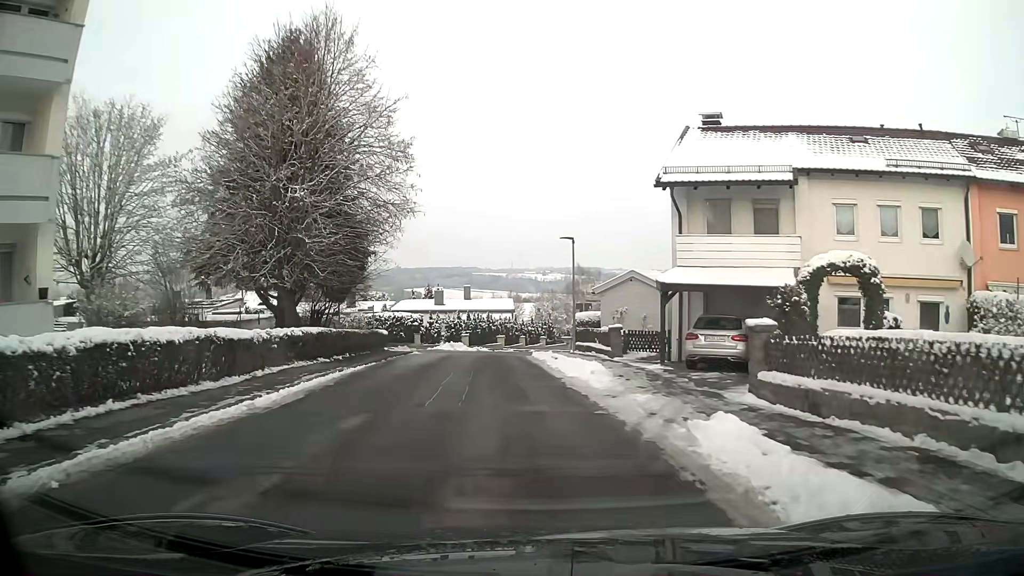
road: residential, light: Day
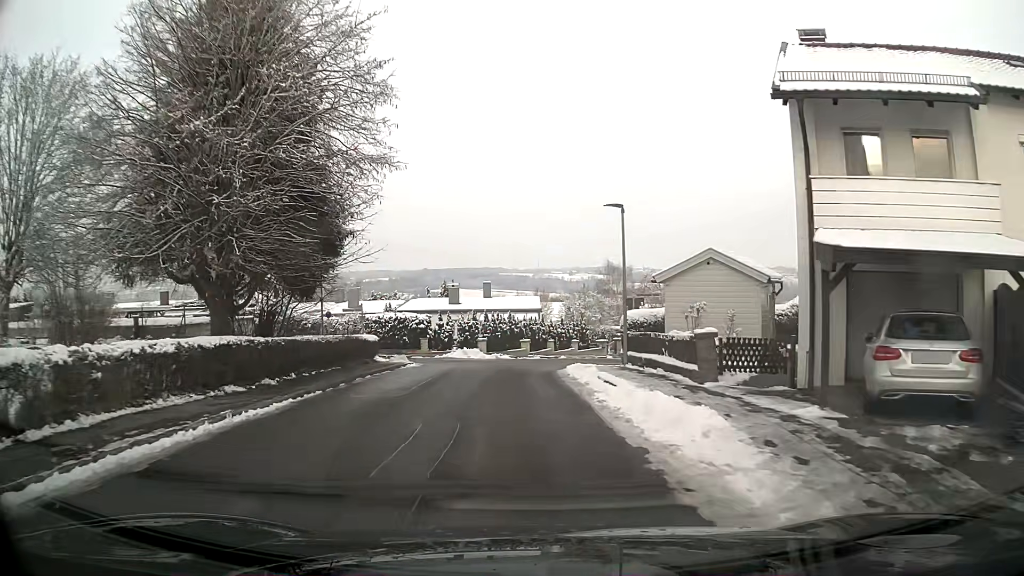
(-0.2, +8.4) m; -3°
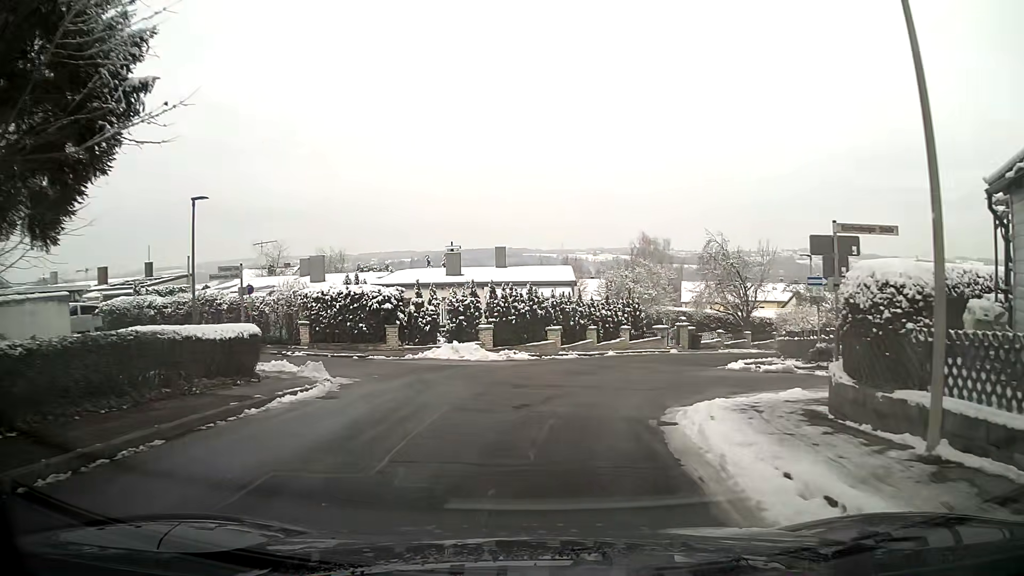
(-0.2, +15.3) m; -1°
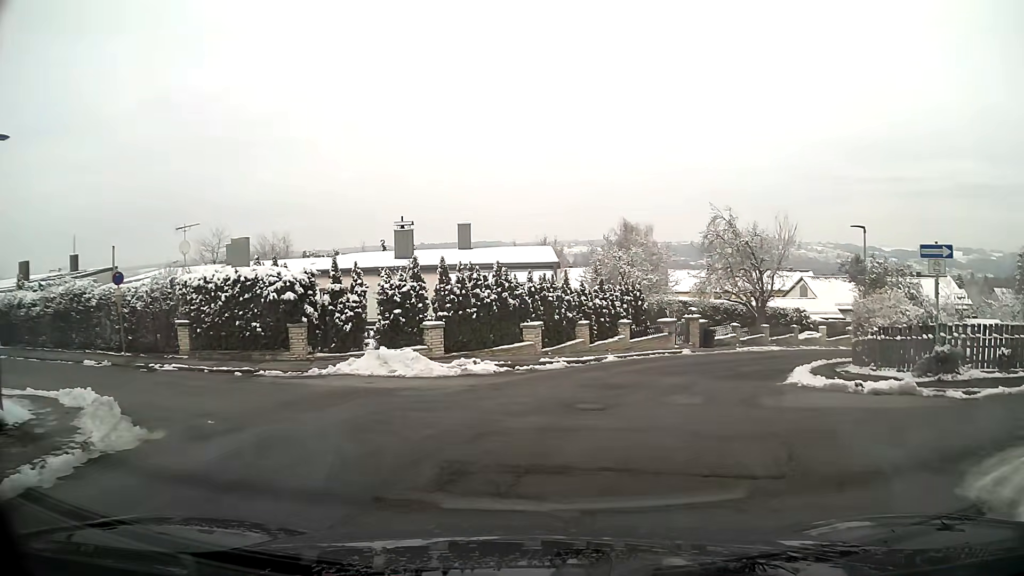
(+0.1, +7.9) m; +4°
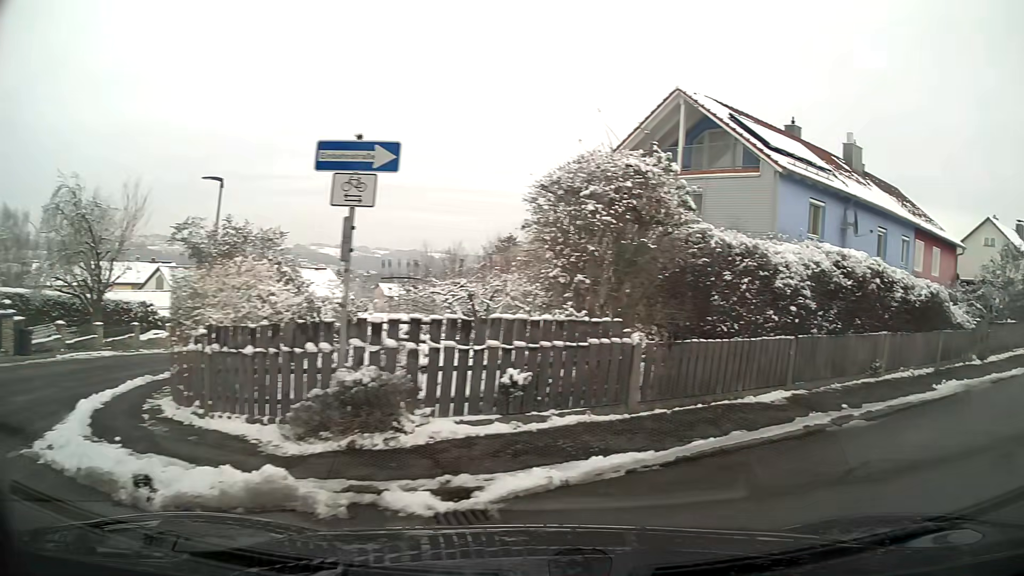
(+3.3, +7.6) m; +57°
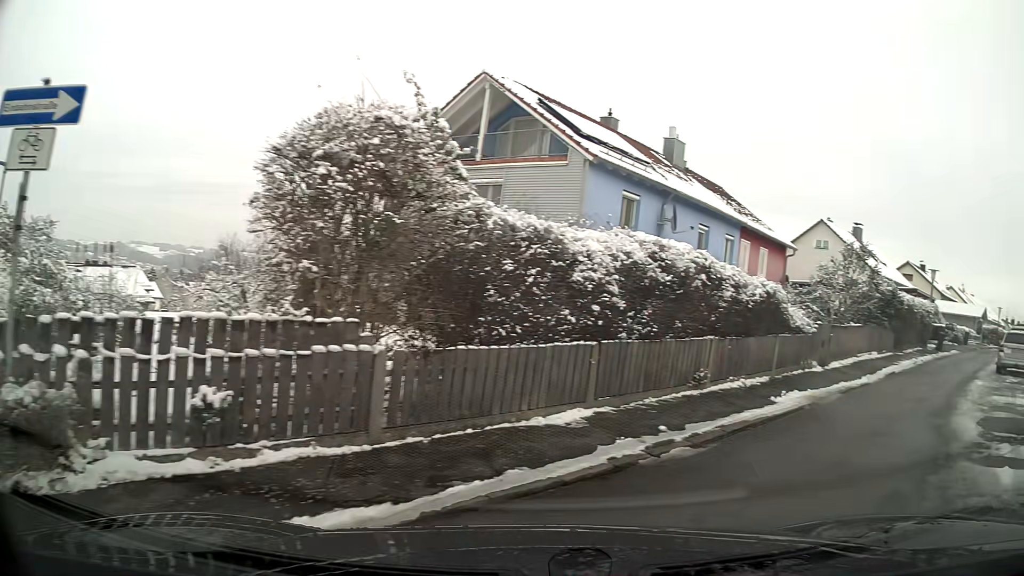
(+0.3, +1.9) m; +16°
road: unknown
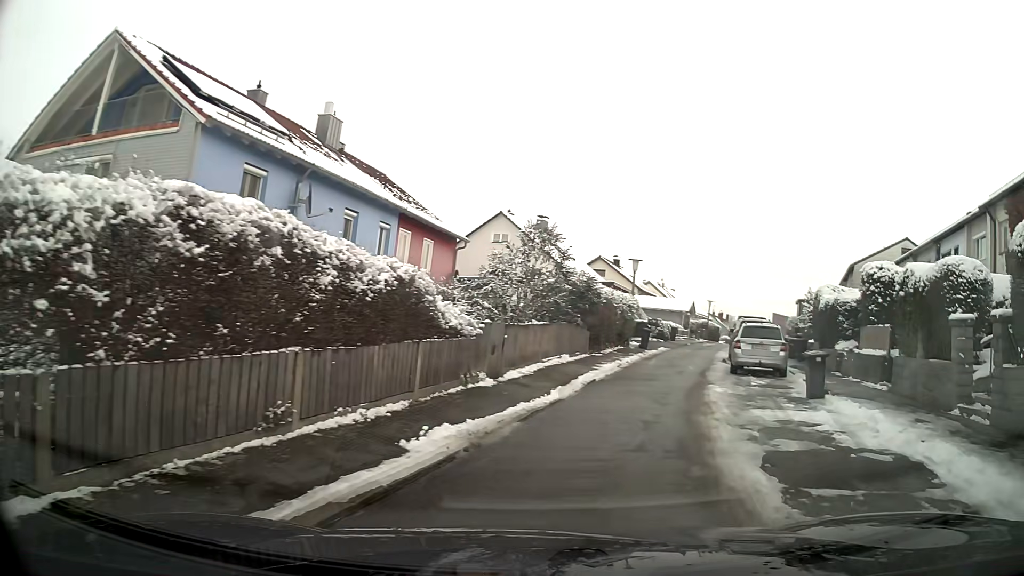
(+1.0, +4.0) m; +23°
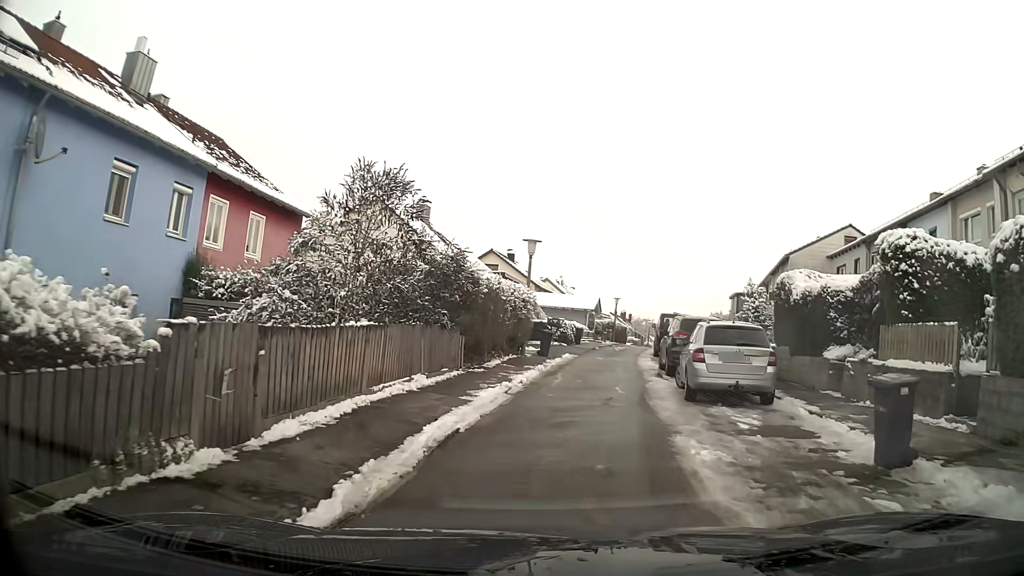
(+0.6, +7.2) m; +8°
(+1, +10) (+2, +20) (+3, +30) (+5, +40) (+7, +49) (+9, +59) (+12, +69) (+15, +78) (+17, +88) (+20, +98) m
